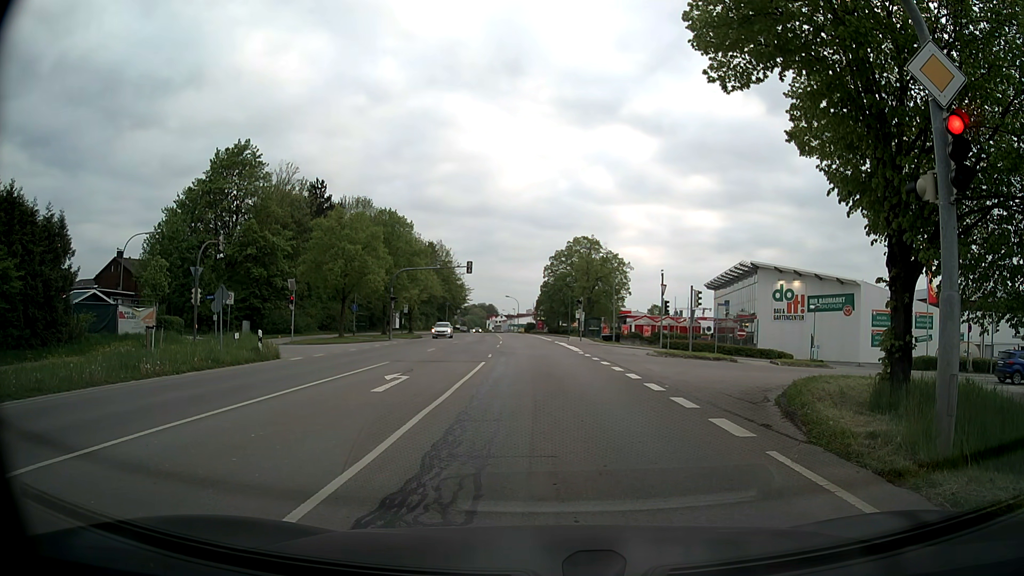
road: secondary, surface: asphalt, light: Day
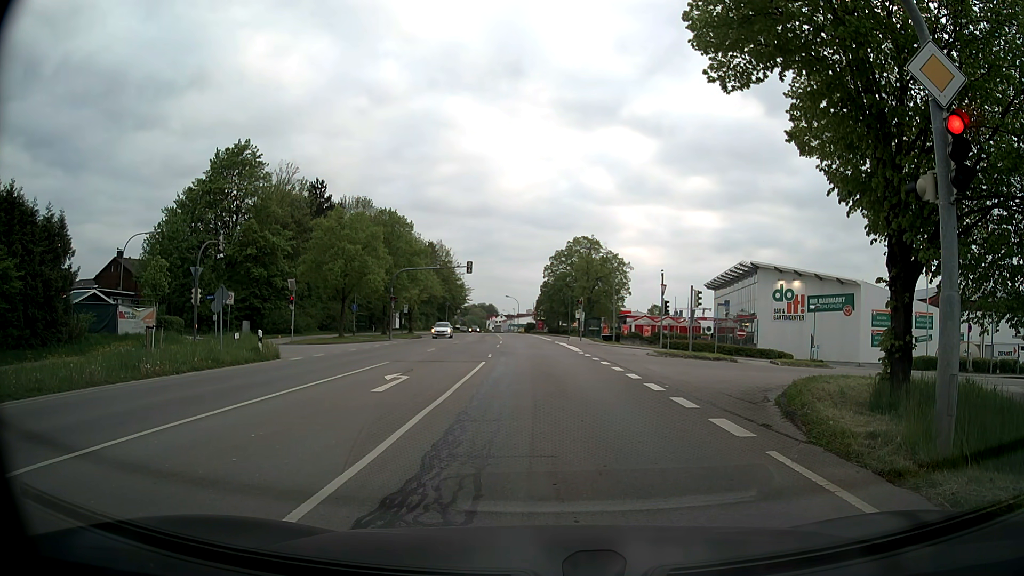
(0.0, 0.0) m; 0°
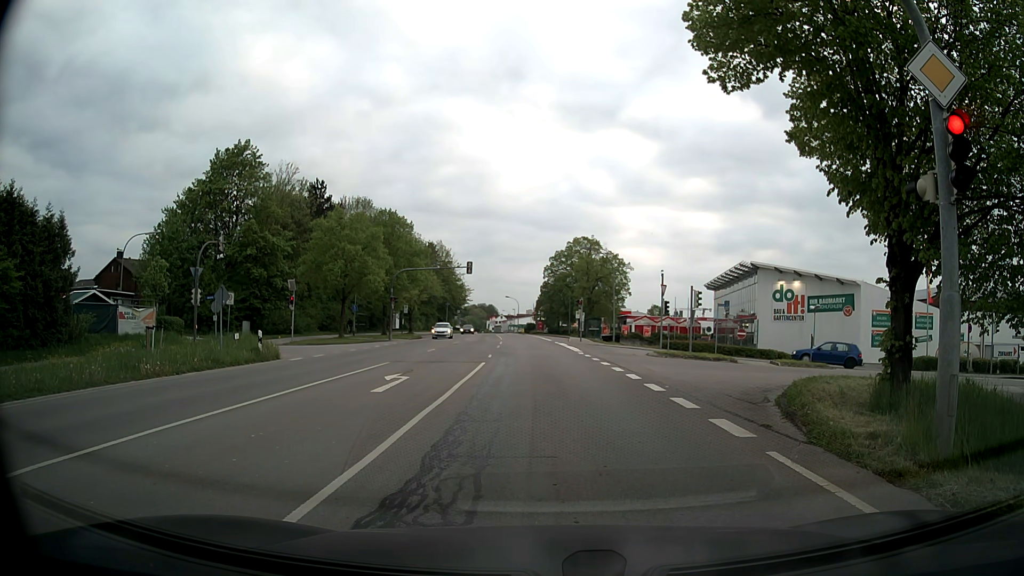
(0.0, 0.0) m; 0°
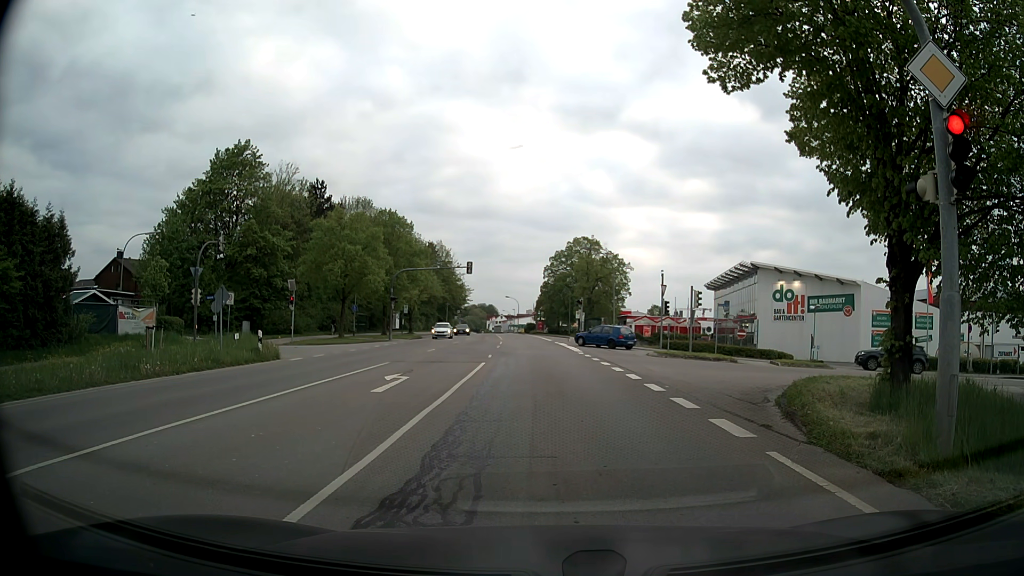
(0.0, 0.0) m; 0°
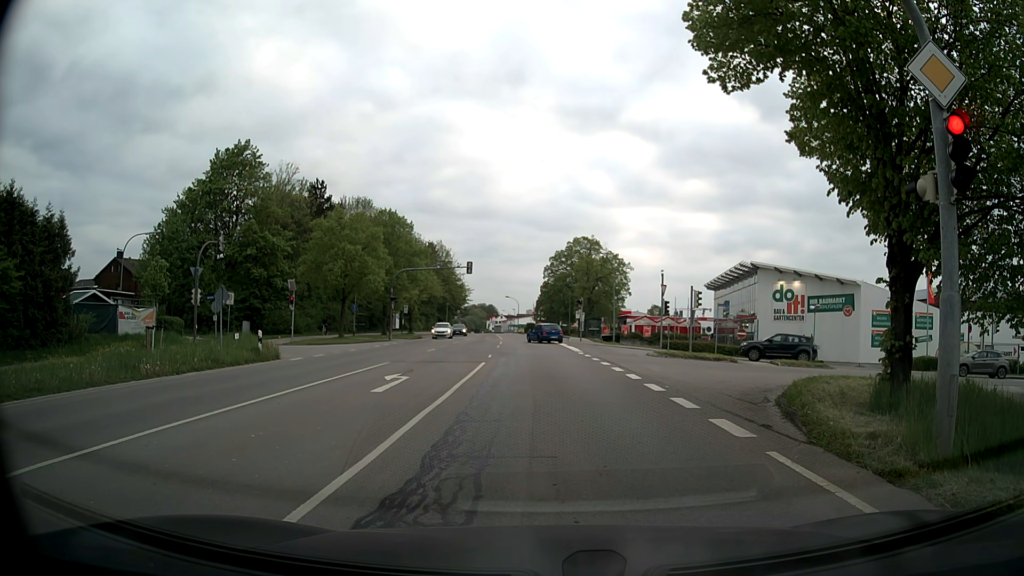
(0.0, 0.0) m; 0°
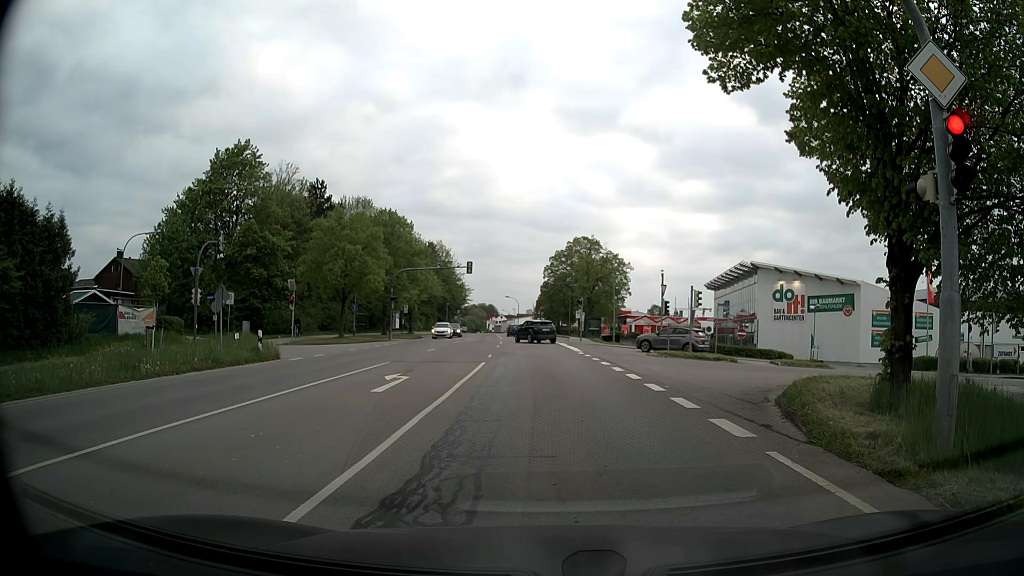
(0.0, 0.0) m; 0°
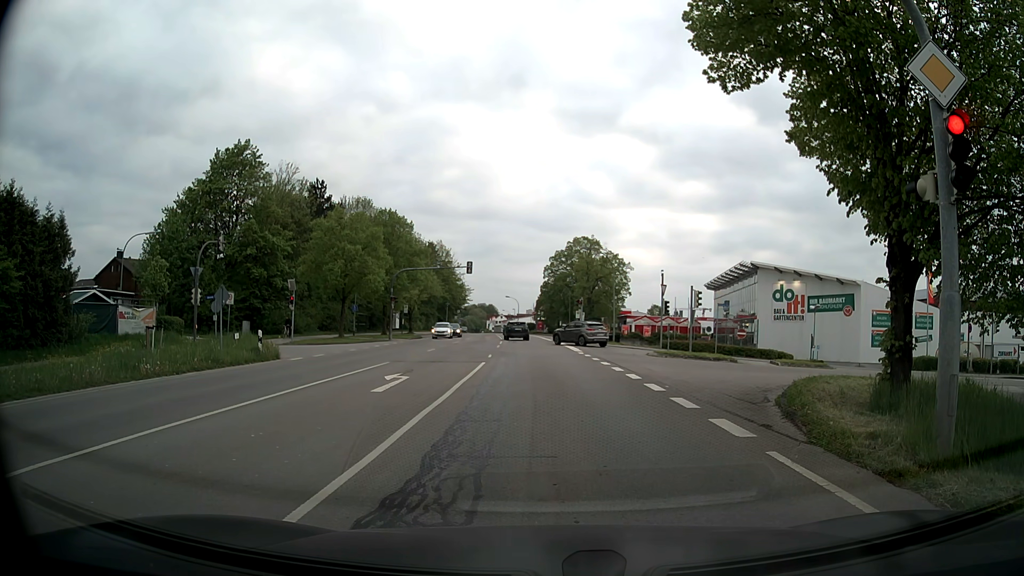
(0.0, 0.0) m; 0°
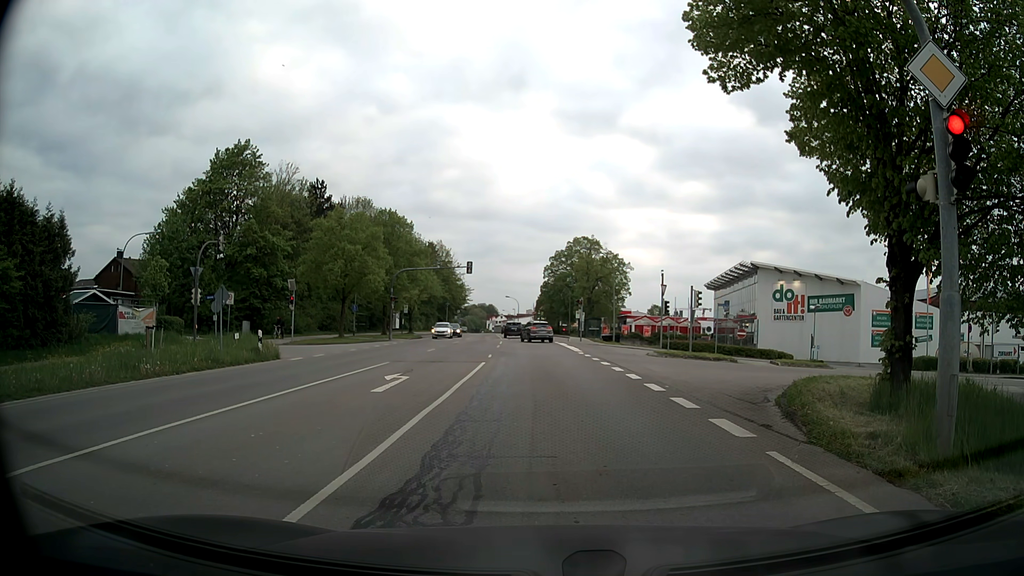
(0.0, 0.0) m; 0°
(0, +10) (0, +20) (0, +30) (0, +40) (-1, +50) (-1, +60) (-2, +70) (-3, +80) (-4, +90) (-5, +100) m
